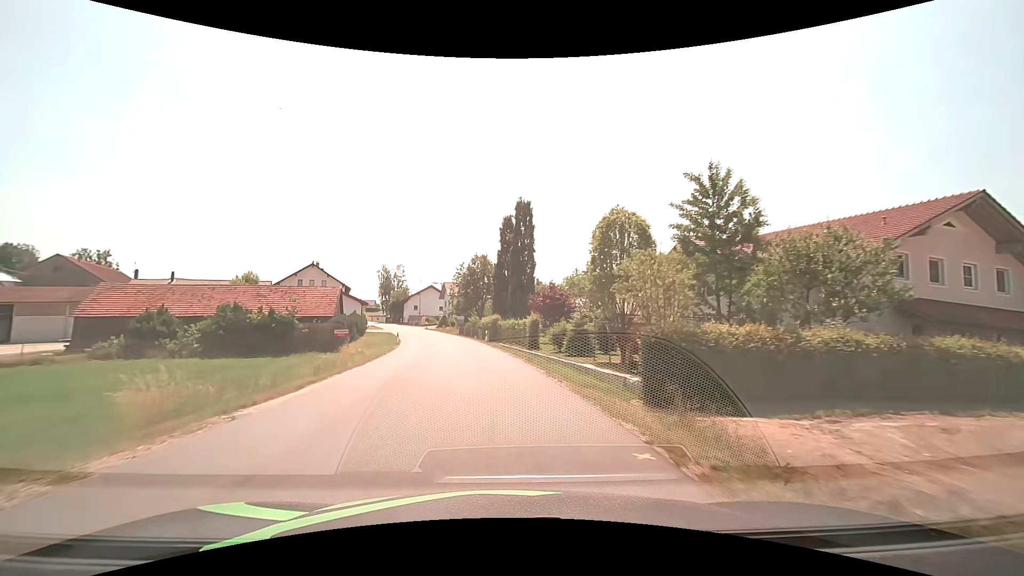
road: tertiary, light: Day
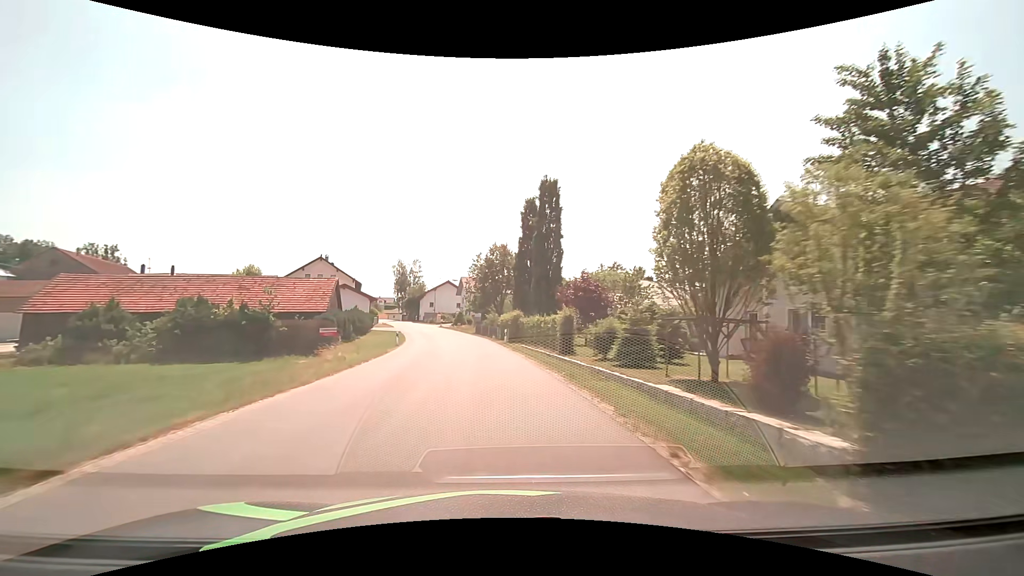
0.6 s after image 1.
(-0.1, +7.6) m; -2°
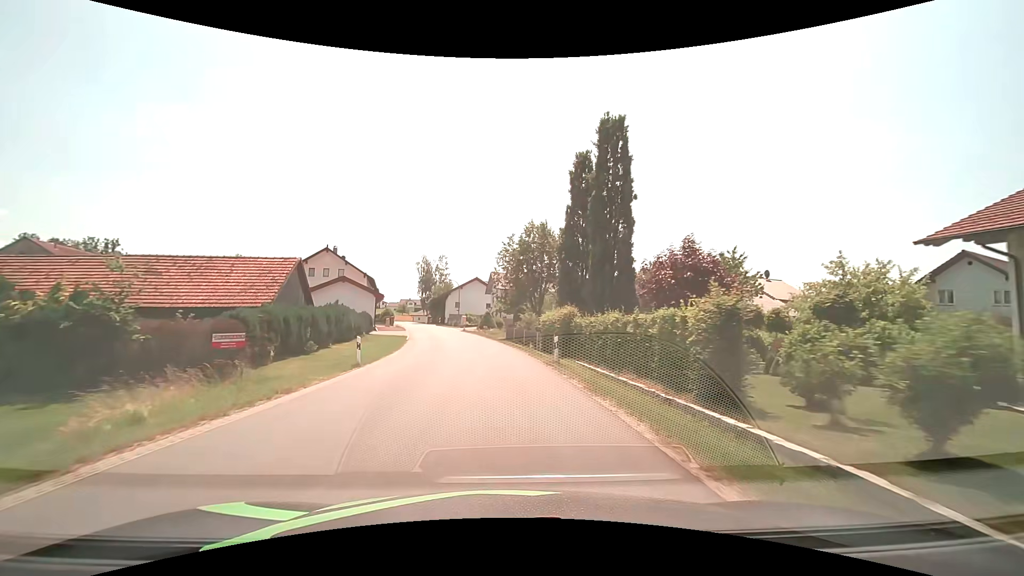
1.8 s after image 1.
(-0.7, +15.1) m; -4°
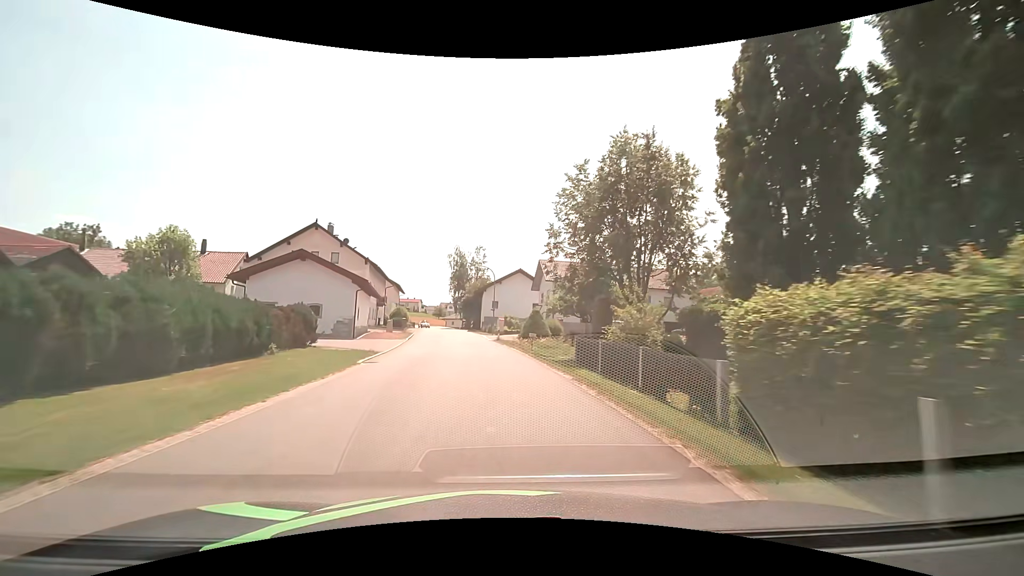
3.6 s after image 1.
(-1.1, +22.7) m; -5°
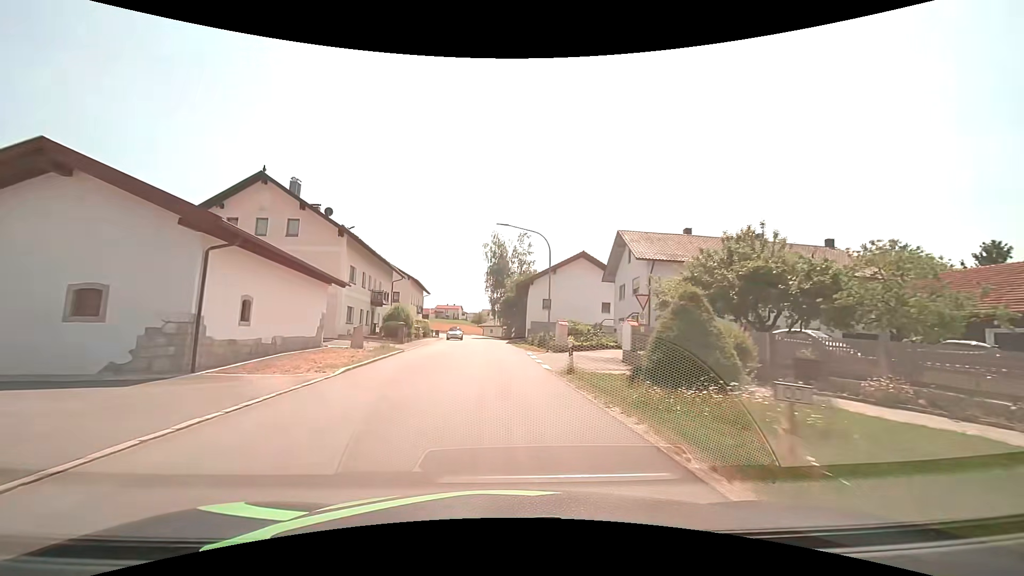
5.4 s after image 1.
(-1.2, +22.6) m; -6°
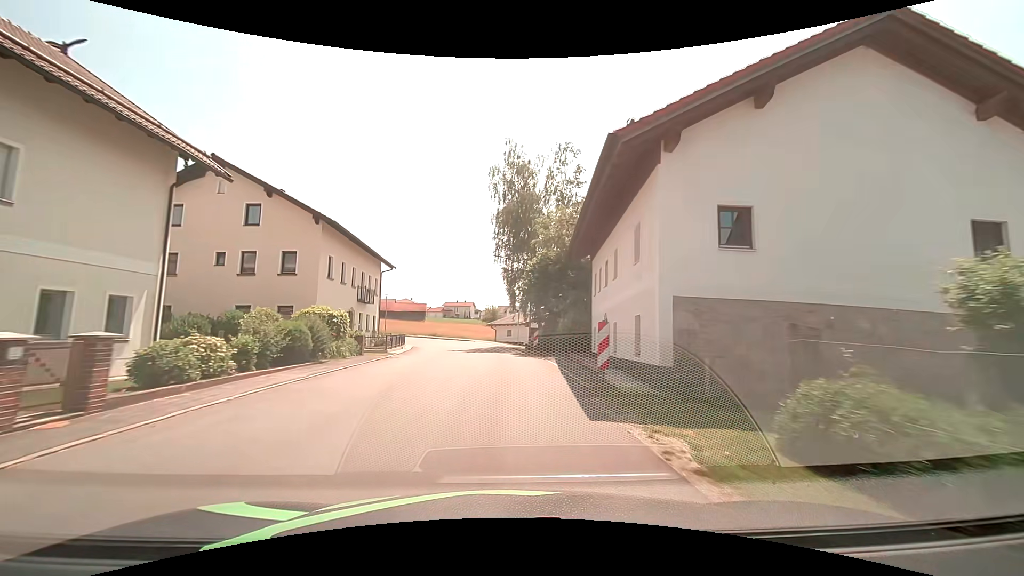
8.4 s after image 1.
(-0.8, +37.6) m; -2°
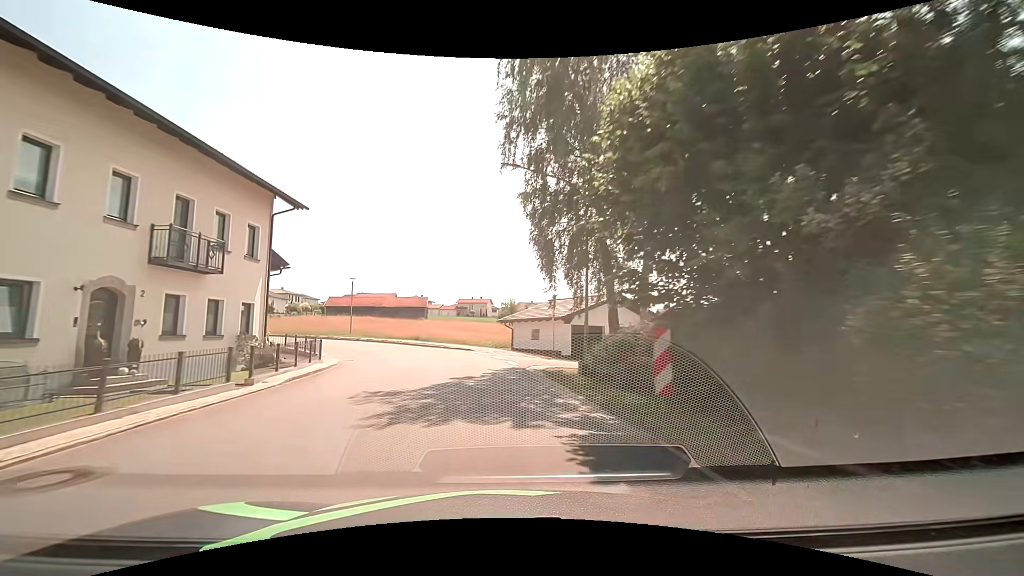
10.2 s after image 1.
(-0.1, +22.8) m; -2°
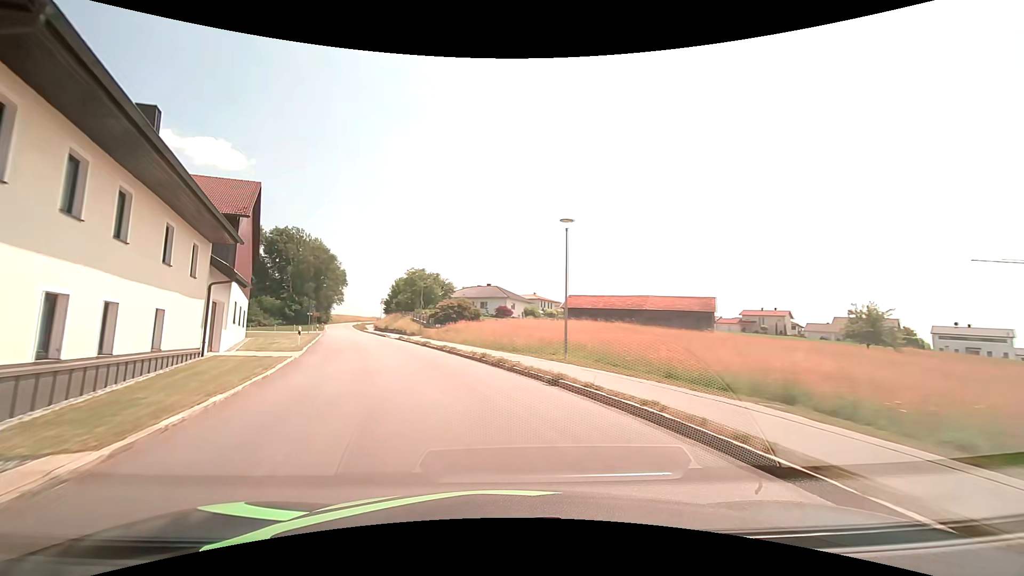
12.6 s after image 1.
(-6.4, +29.3) m; -29°
